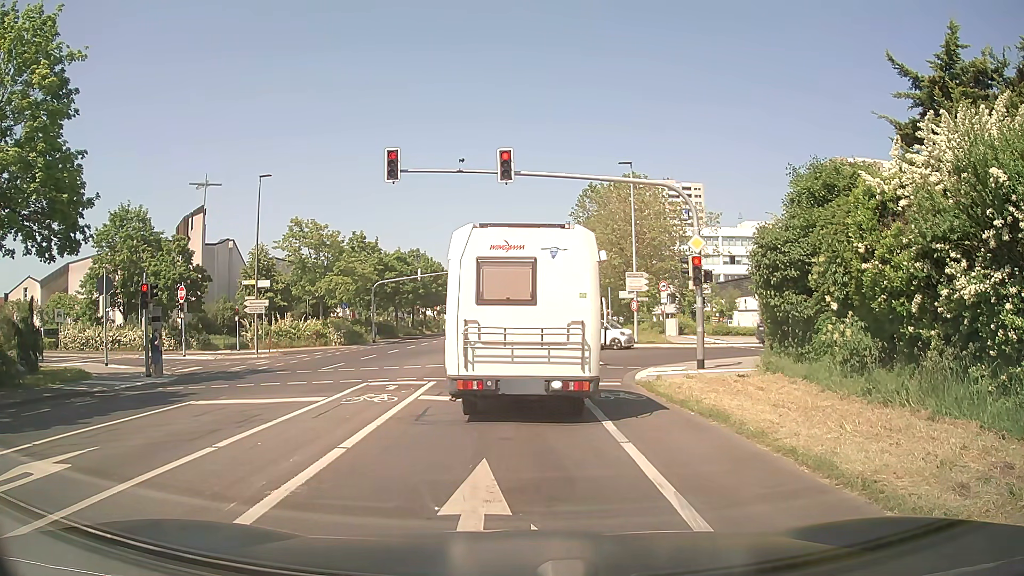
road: secondary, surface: asphalt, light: Day
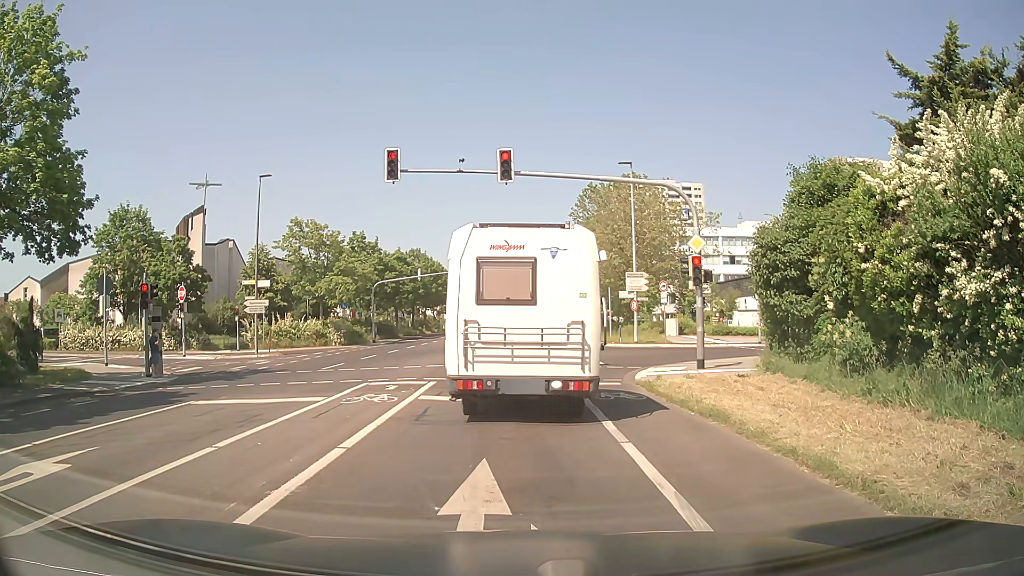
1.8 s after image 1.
(0.0, 0.0) m; 0°
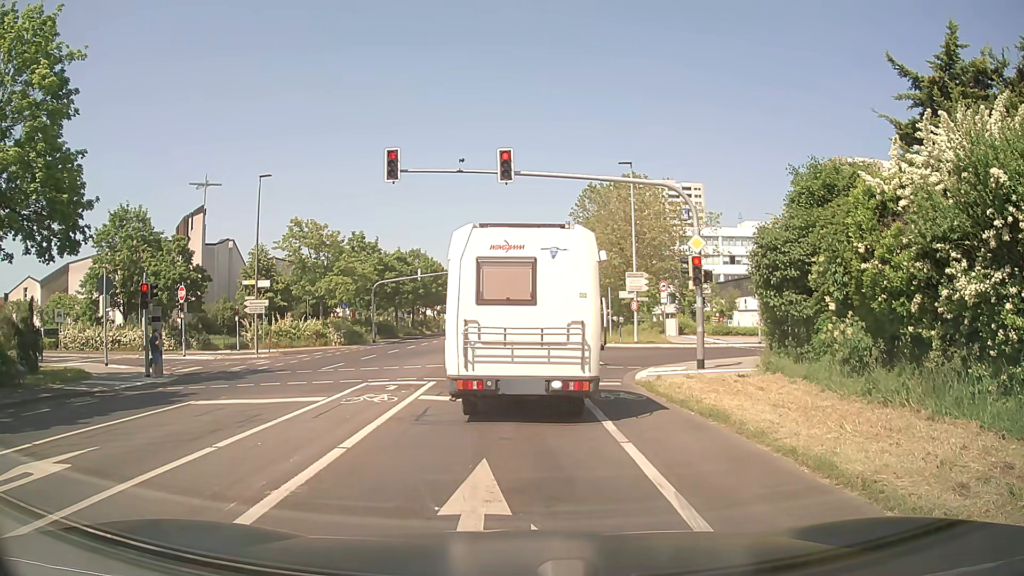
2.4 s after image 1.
(0.0, 0.0) m; 0°
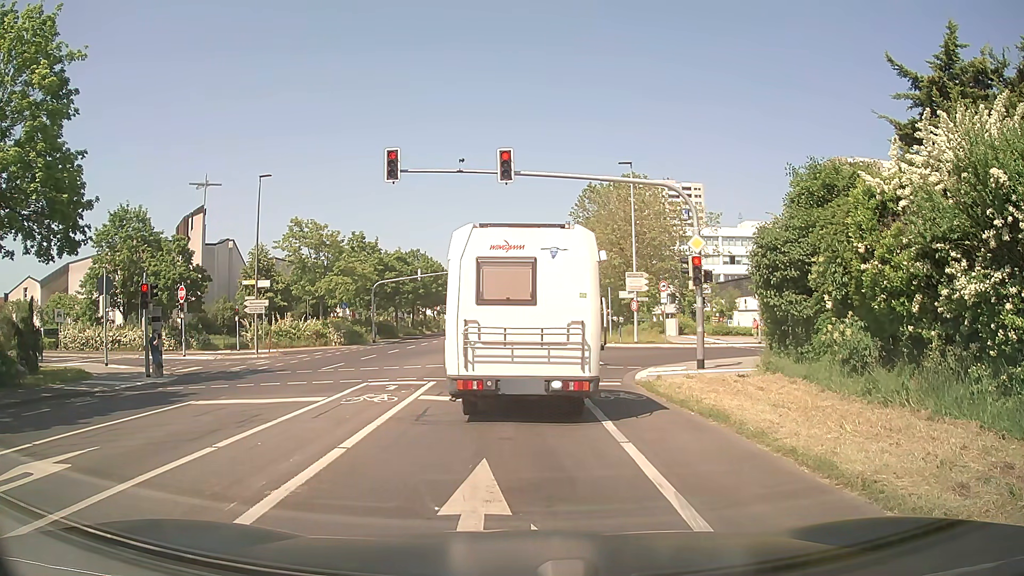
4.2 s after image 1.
(0.0, 0.0) m; 0°
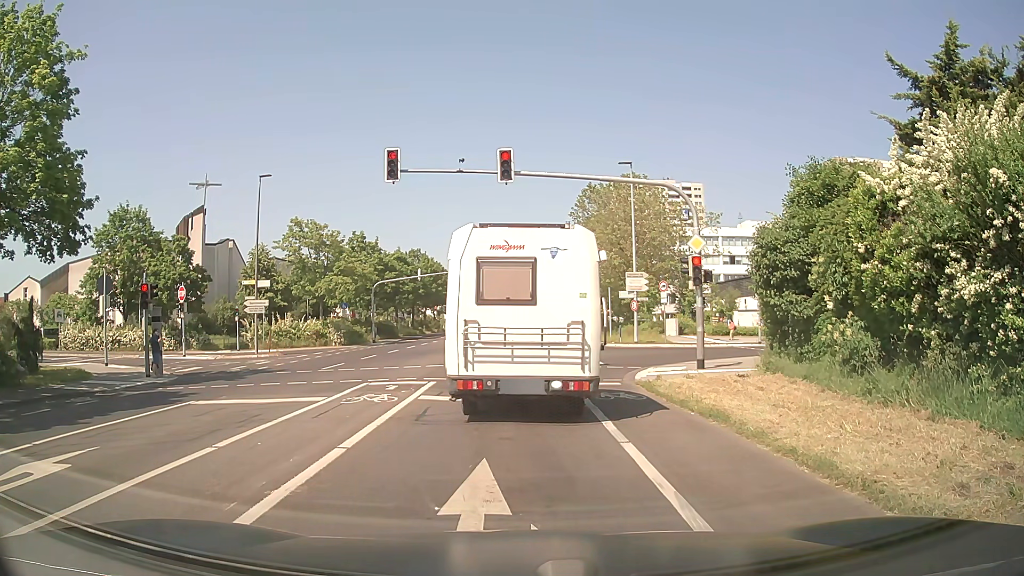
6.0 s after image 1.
(0.0, 0.0) m; 0°
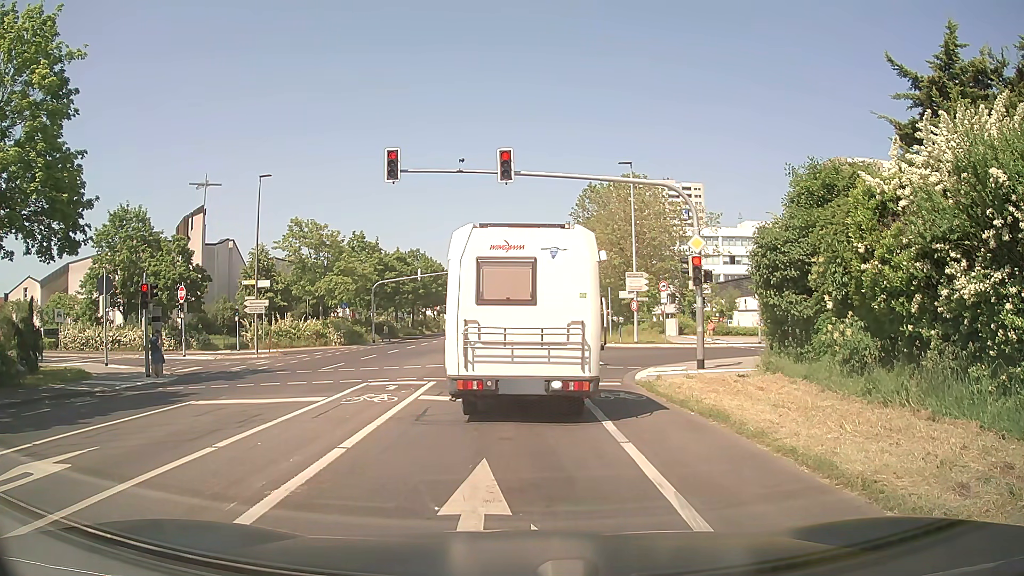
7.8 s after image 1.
(0.0, 0.0) m; 0°
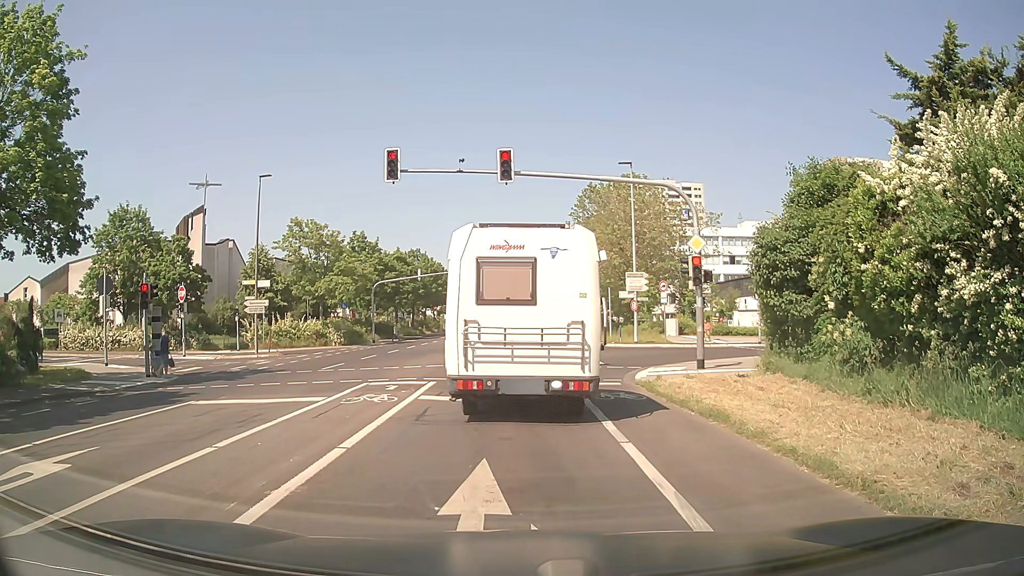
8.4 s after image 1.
(0.0, 0.0) m; 0°
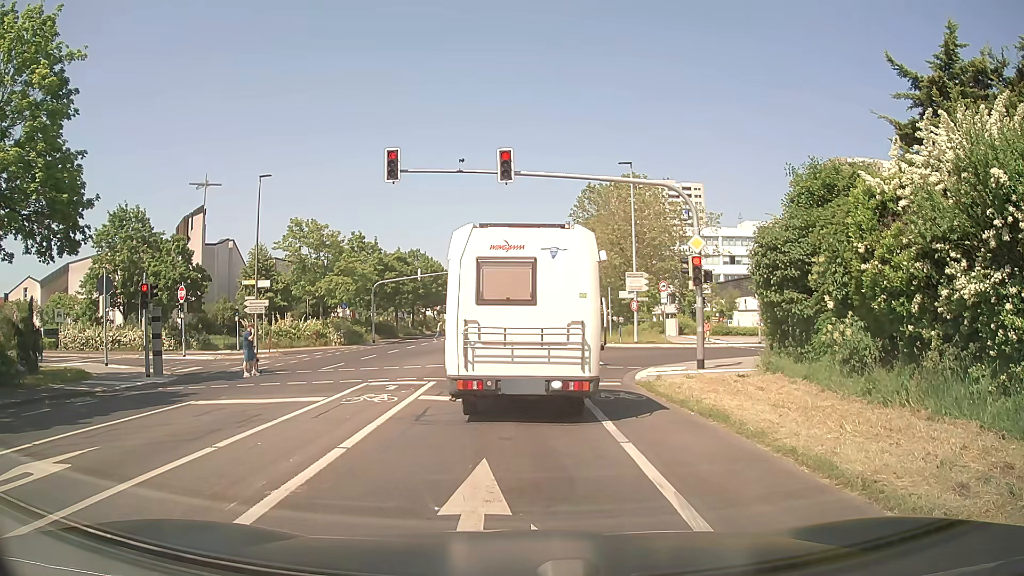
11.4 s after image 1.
(0.0, 0.0) m; 0°
(0, +10) (0, +20) (0, +30) (0, +40) (0, +50) (-1, +60) (-1, +70) (-1, +80) (-1, +90) (-1, +100) m
